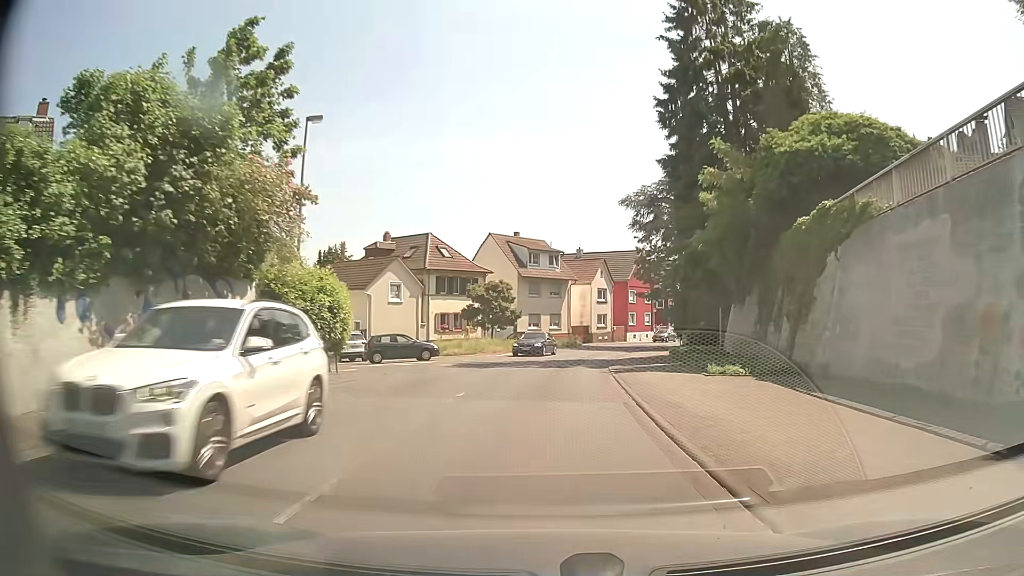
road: secondary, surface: asphalt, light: Day
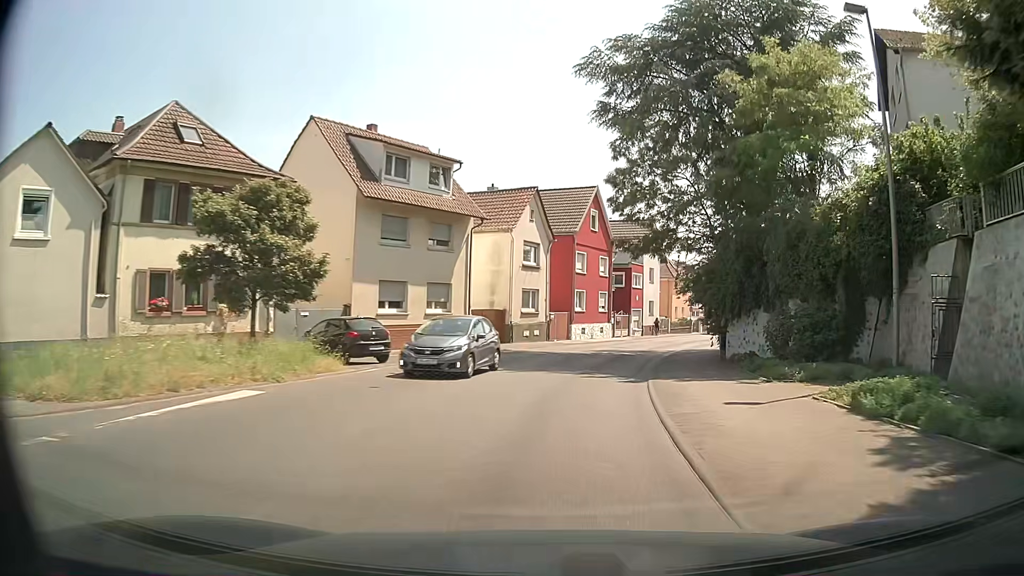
(+1.5, +32.0) m; +7°
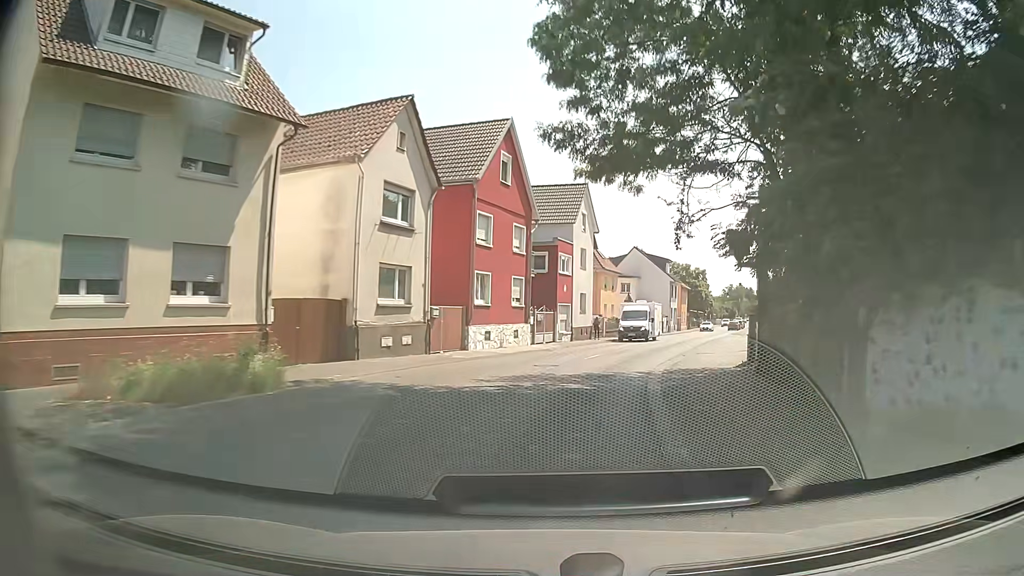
(+1.1, +15.7) m; +8°
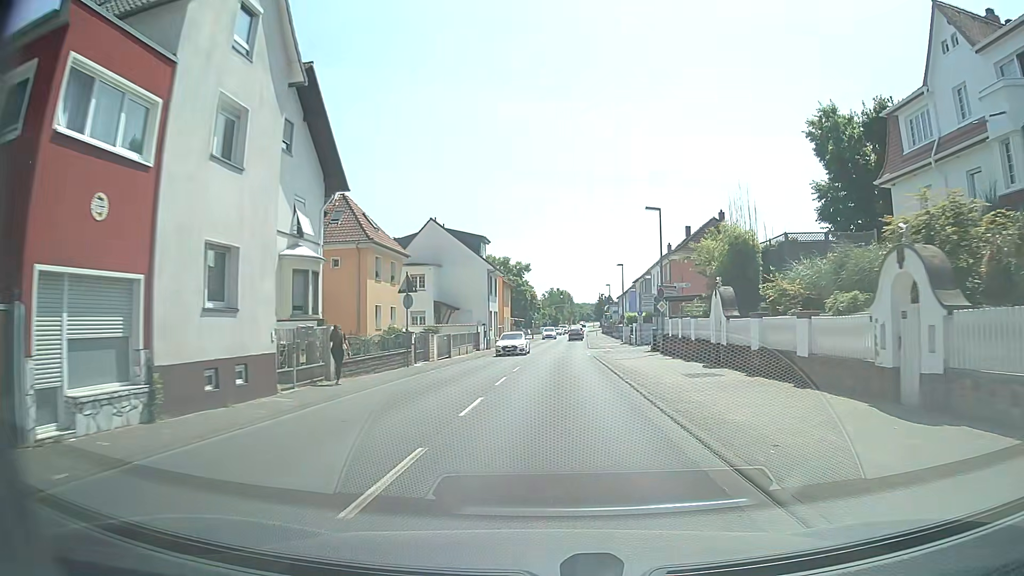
(+4.6, +30.6) m; +16°
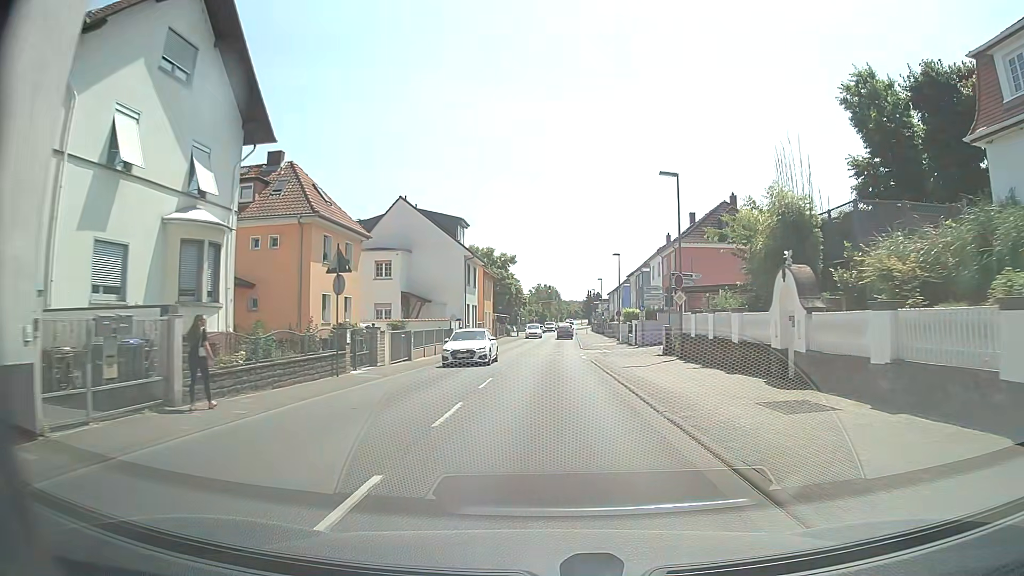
(+0.1, +7.7) m; +1°
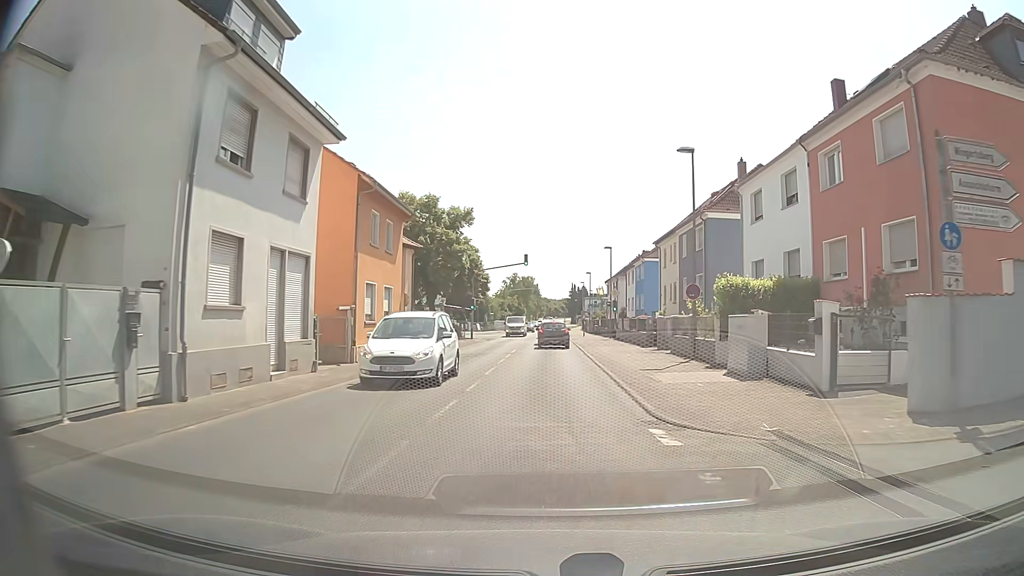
(+0.7, +35.8) m; +2°
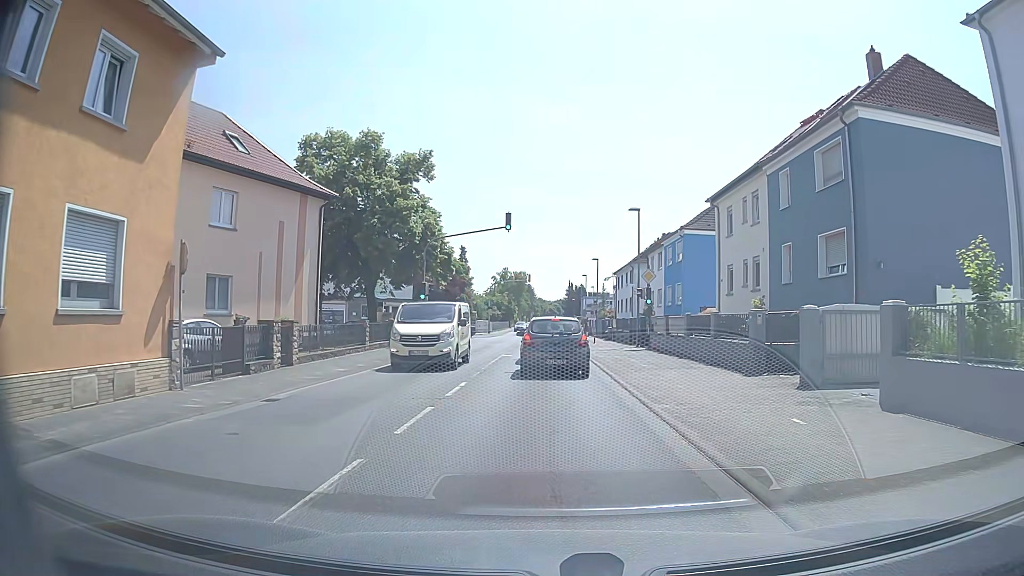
(+0.1, +19.3) m; 0°
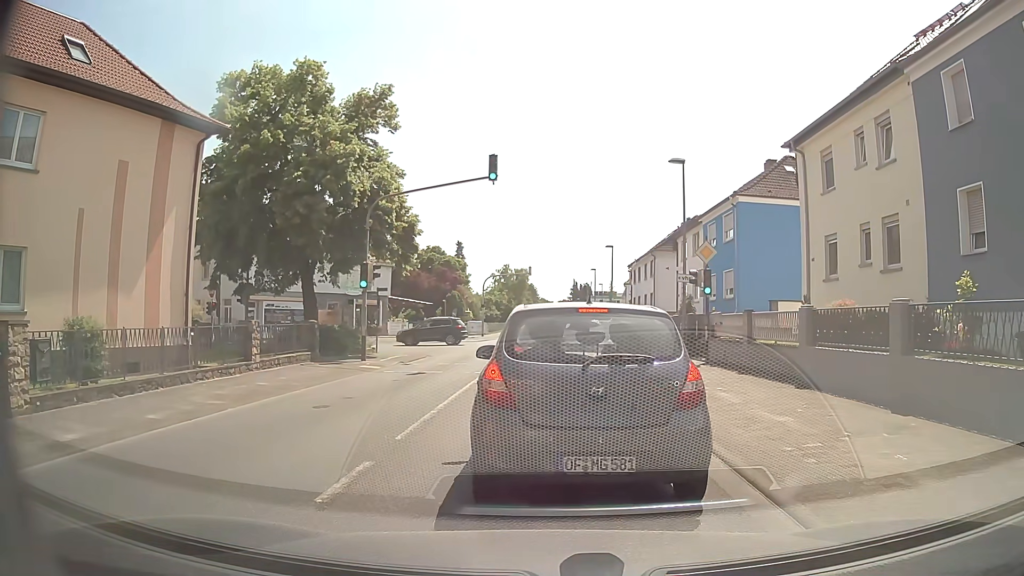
(0.0, +11.1) m; 0°
(0, +10) (0, +20) (0, +30) (0, +40) (0, +50) (0, +60) (0, +70) (0, +80) (0, +90) (+1, +100) m
